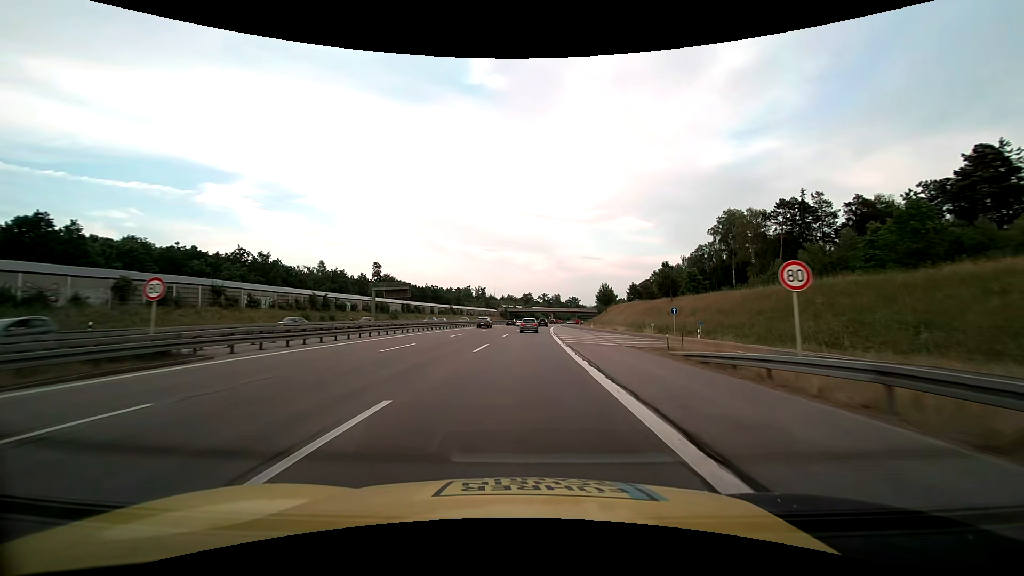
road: motorway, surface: asphalt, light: Day
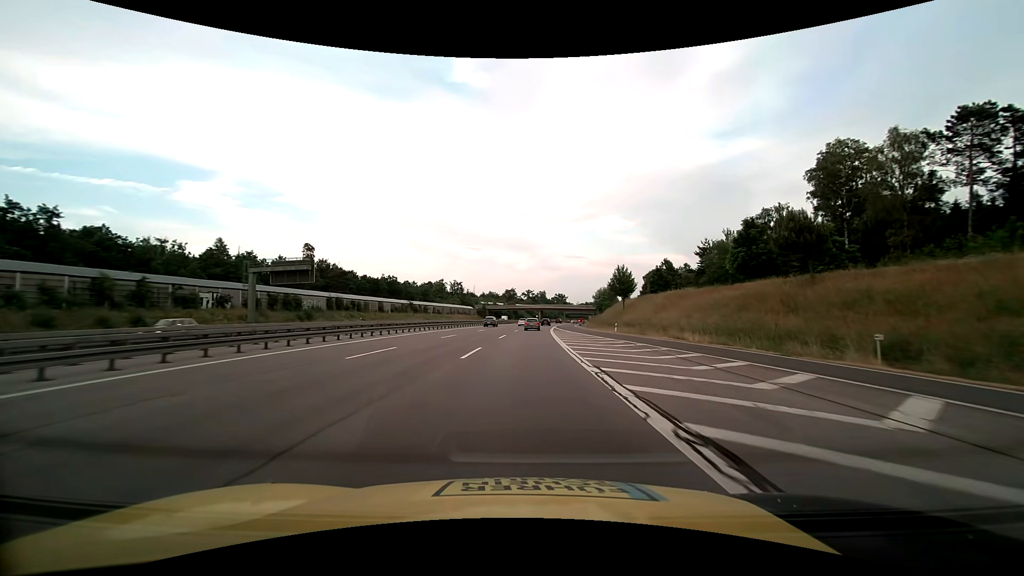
(+0.6, +39.4) m; +2°
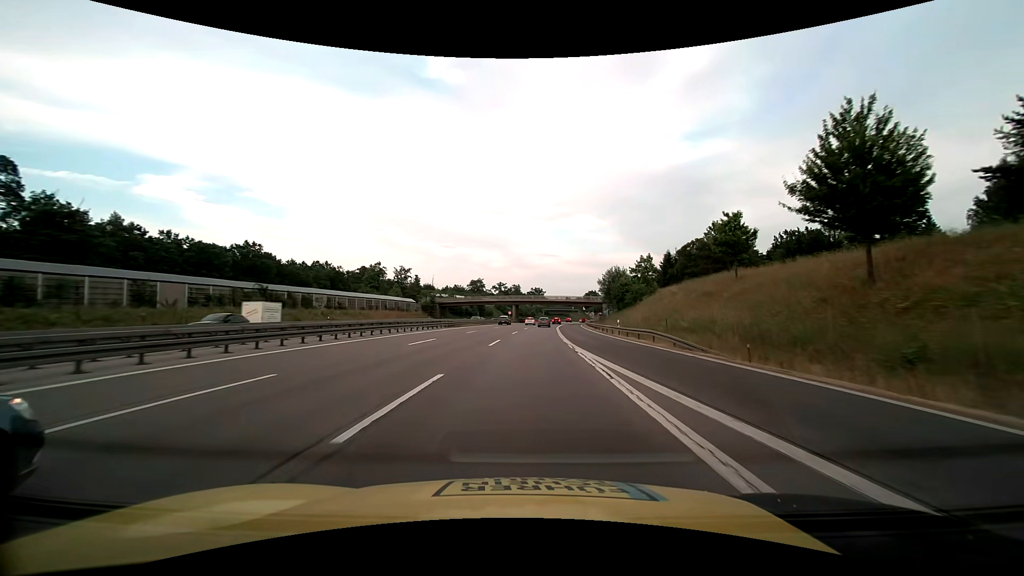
(+1.8, +65.0) m; +3°
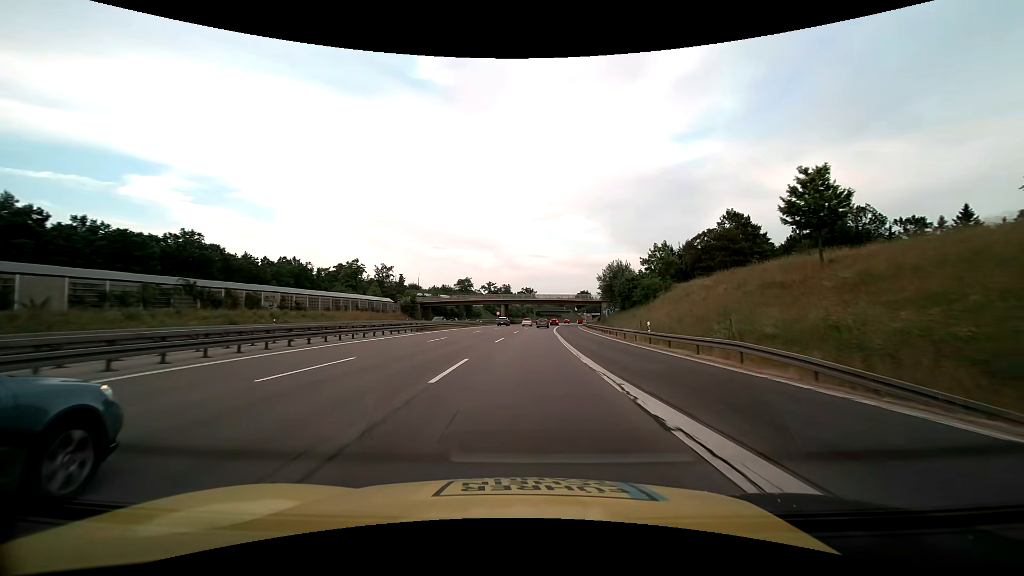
(+0.1, +12.9) m; +1°
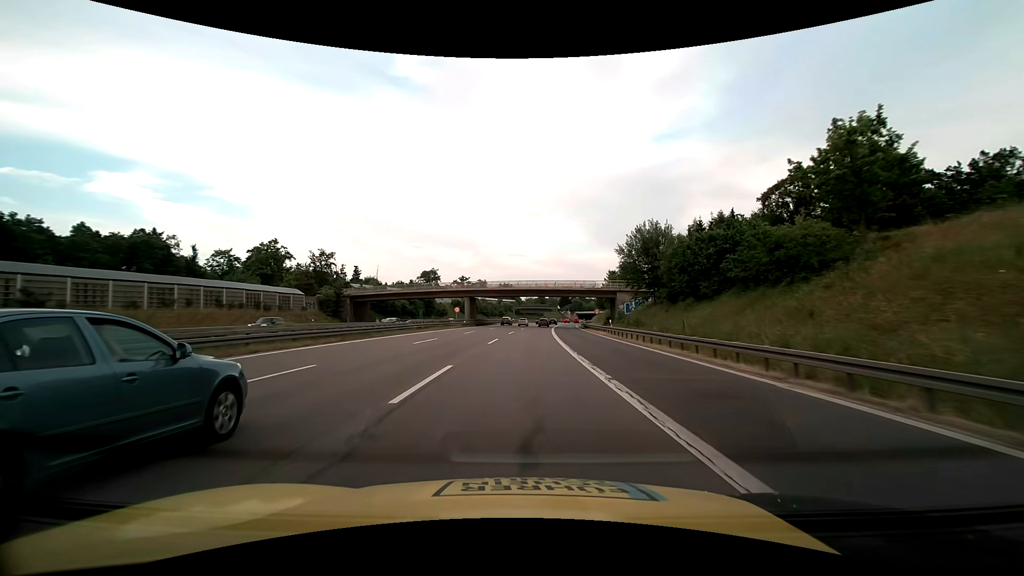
(+0.9, +38.7) m; +2°
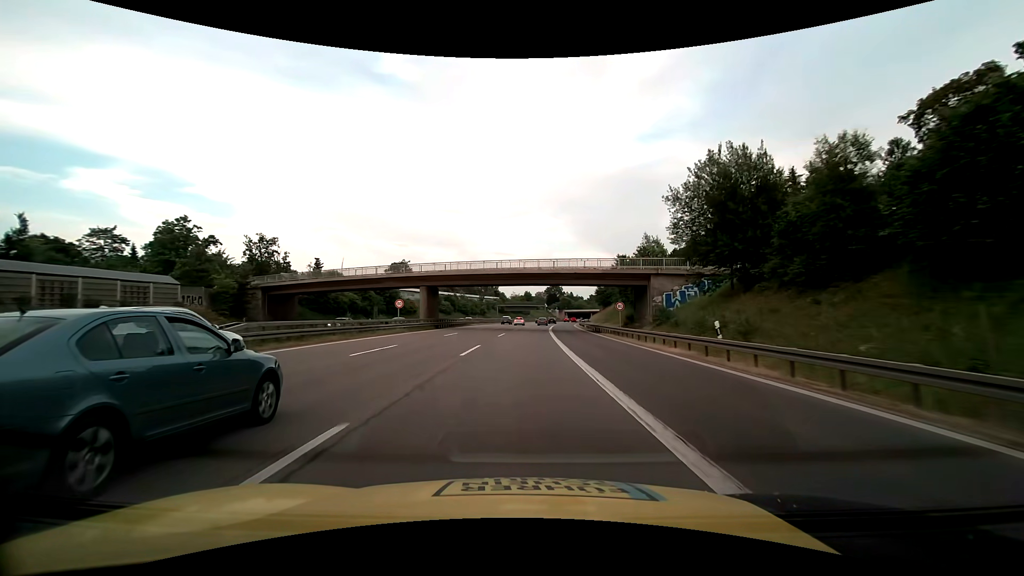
(+0.4, +25.8) m; +2°
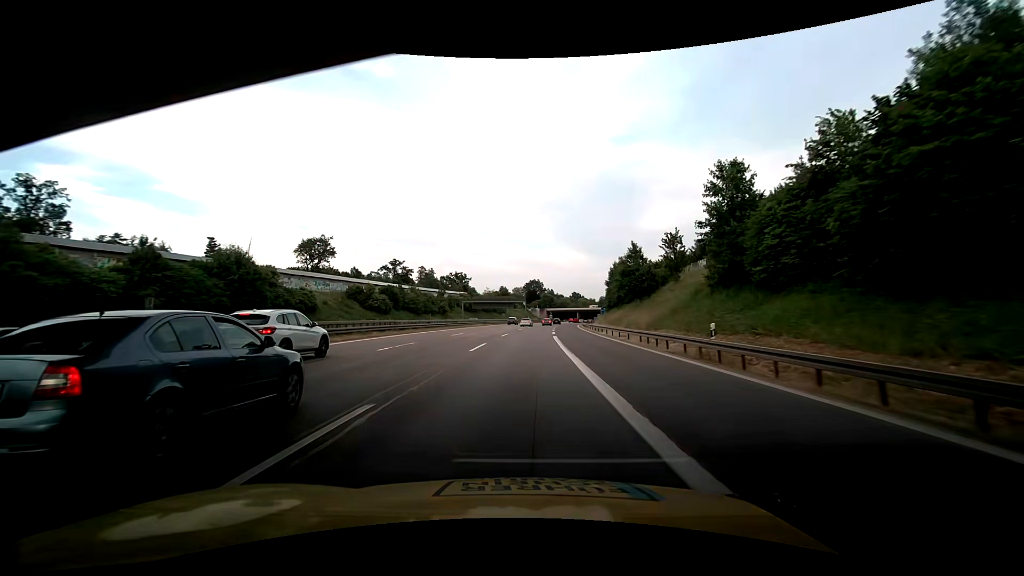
(+1.2, +51.6) m; +3°
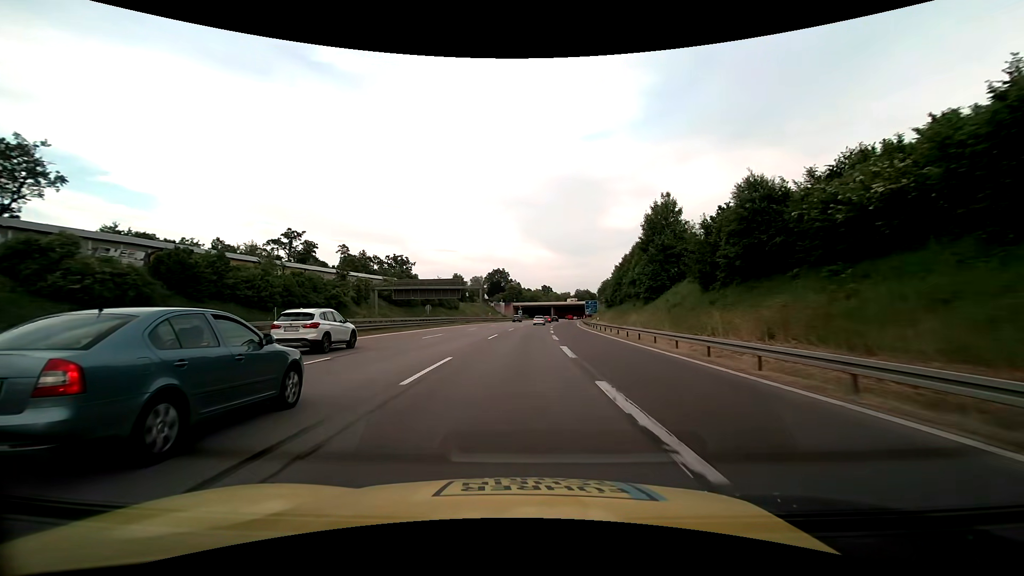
(+1.8, +64.0) m; +3°
(0, +10) (0, +20) (+1, +30) (+1, +40) (+1, +50) (+2, +60) (+3, +70) (+3, +80) (+4, +90) (+5, +100) m
